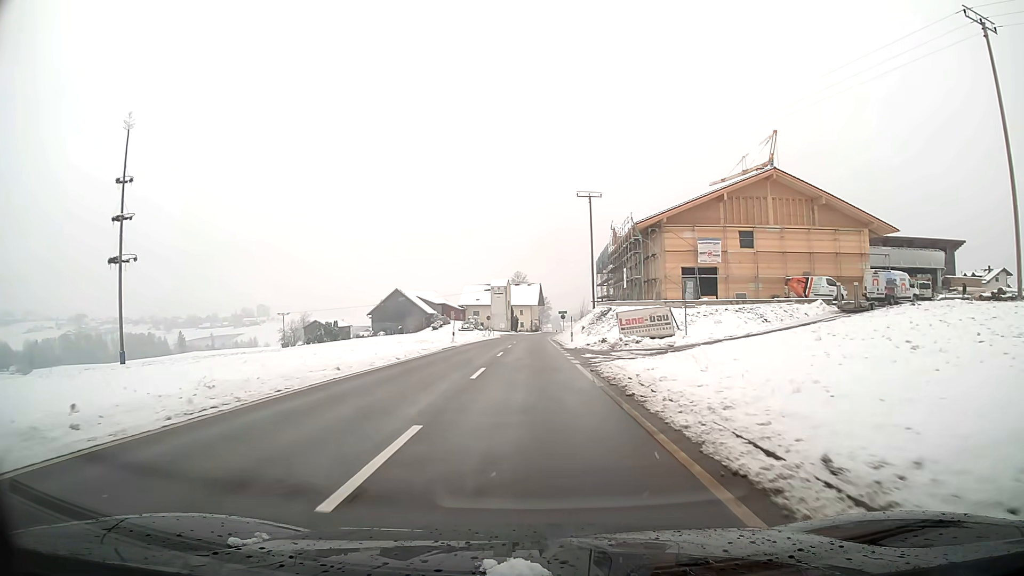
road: tertiary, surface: asphalt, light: Day
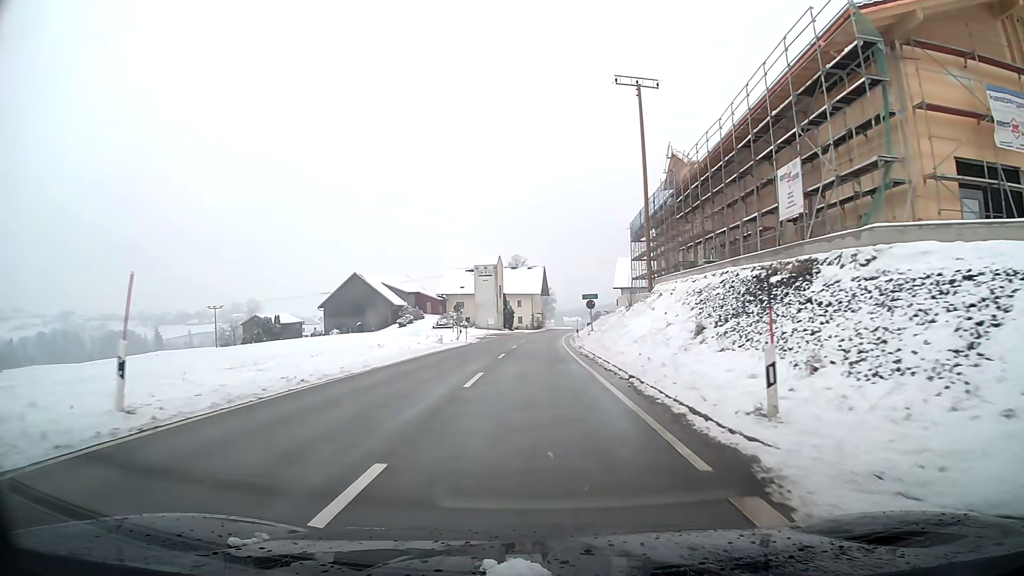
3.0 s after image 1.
(-0.1, +38.4) m; 0°
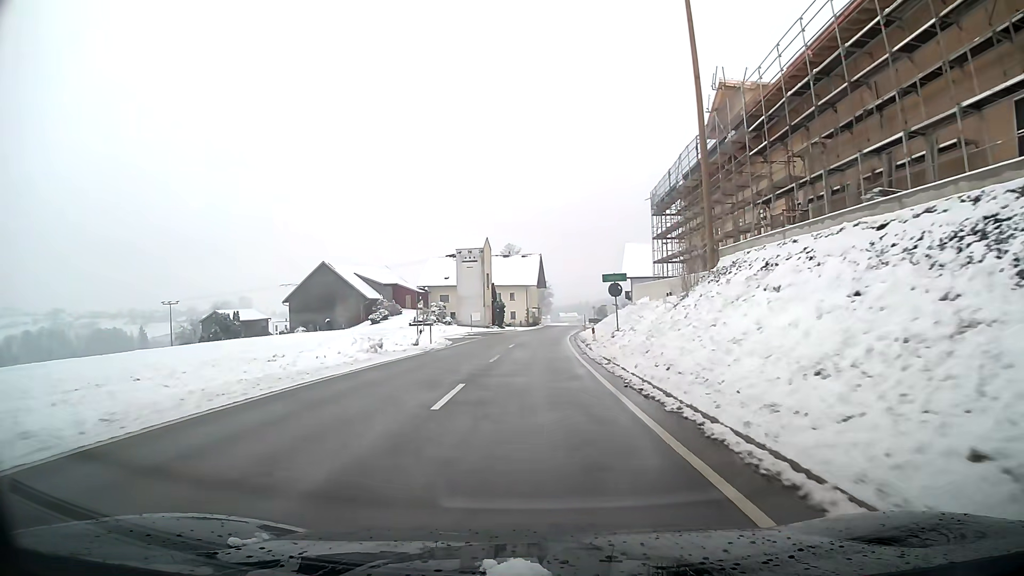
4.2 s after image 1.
(0.0, +16.0) m; 0°
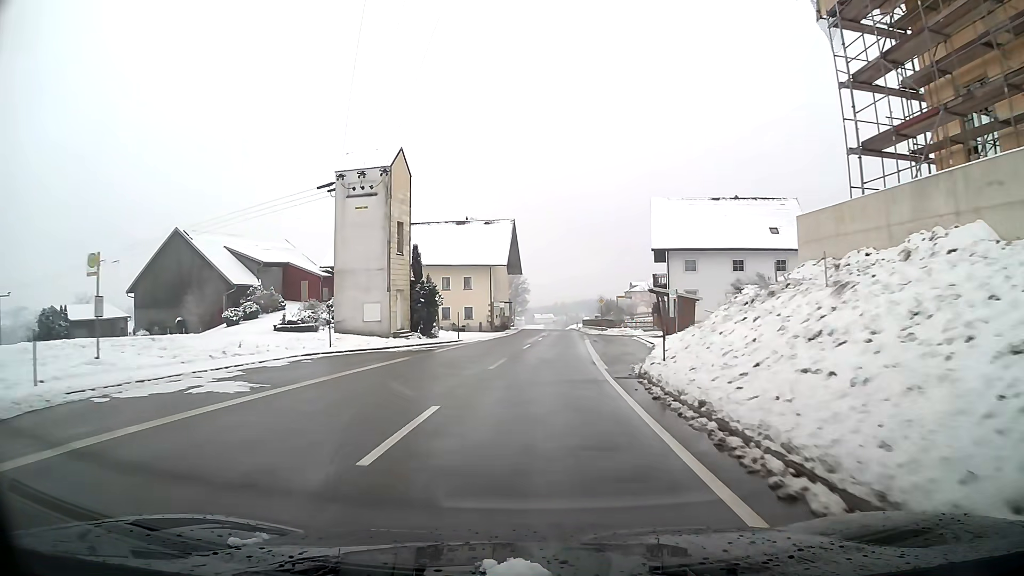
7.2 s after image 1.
(+0.6, +39.7) m; +3°
